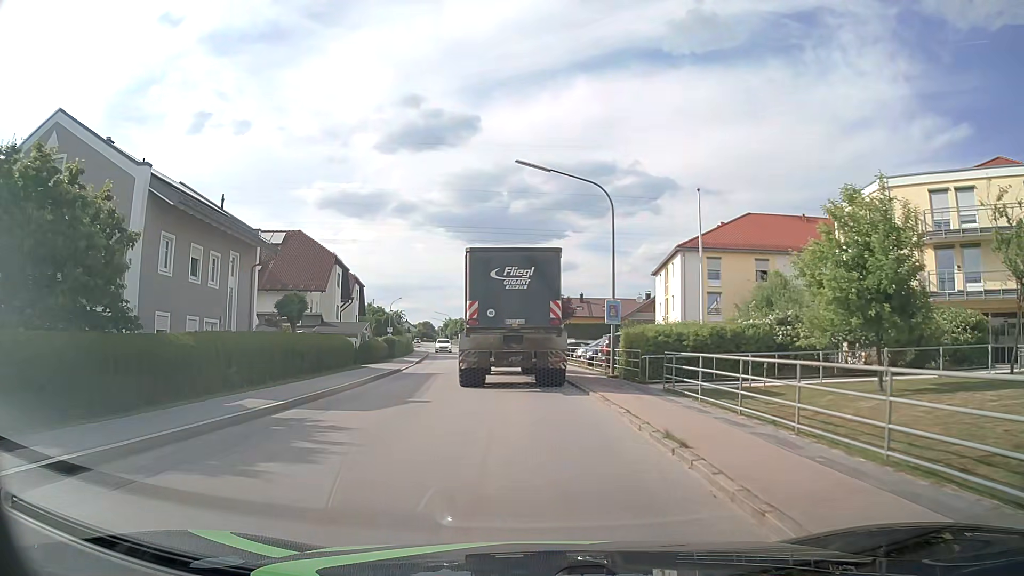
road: tertiary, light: Day
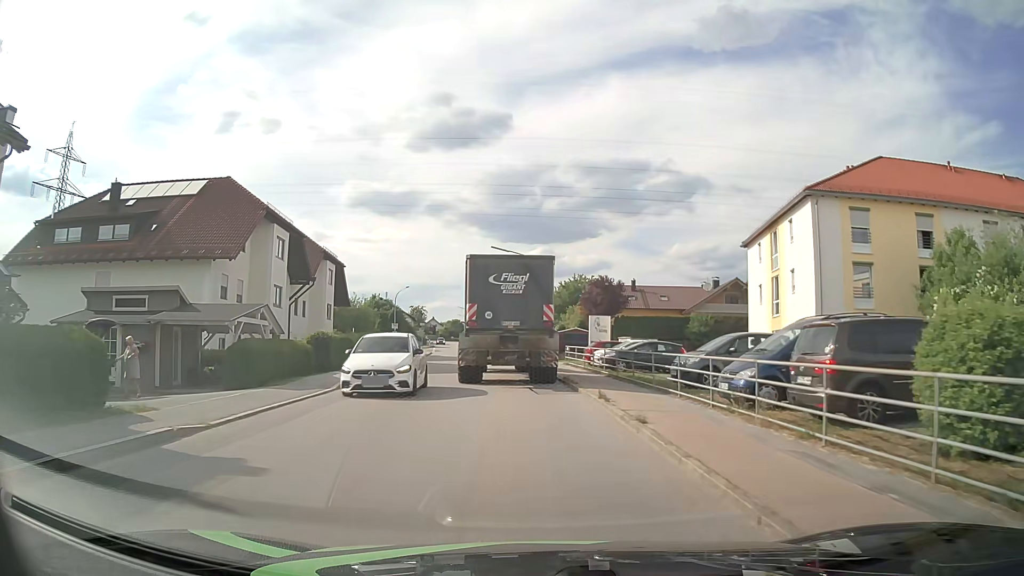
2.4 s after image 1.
(-0.6, +21.3) m; -3°
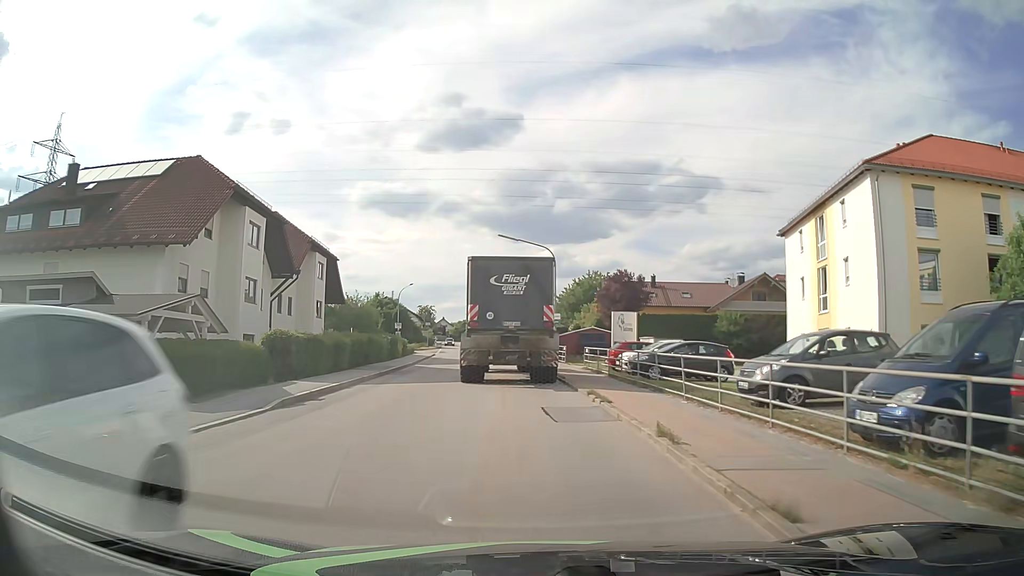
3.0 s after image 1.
(-0.1, +5.6) m; -1°
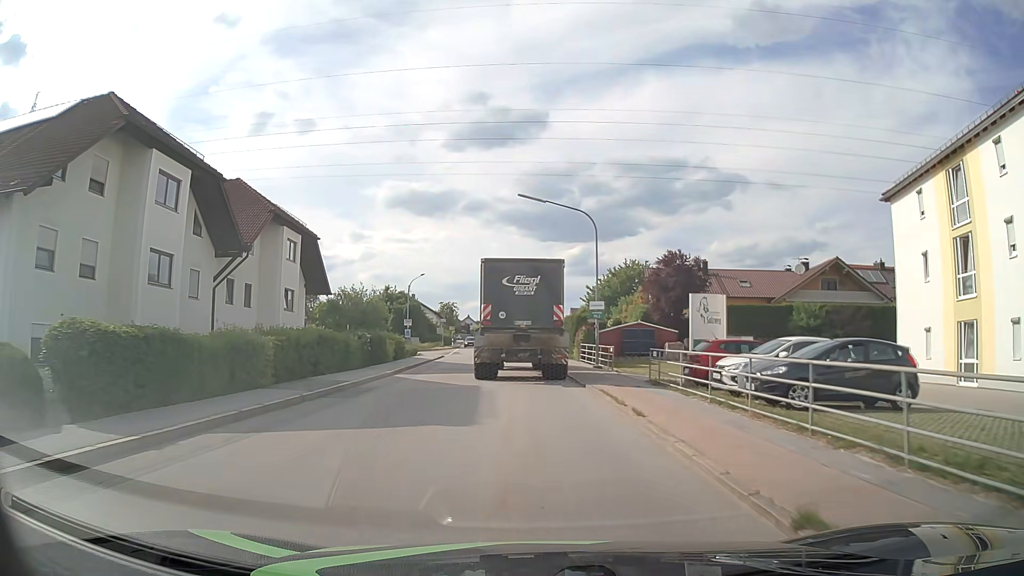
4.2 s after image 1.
(-0.2, +11.4) m; -2°
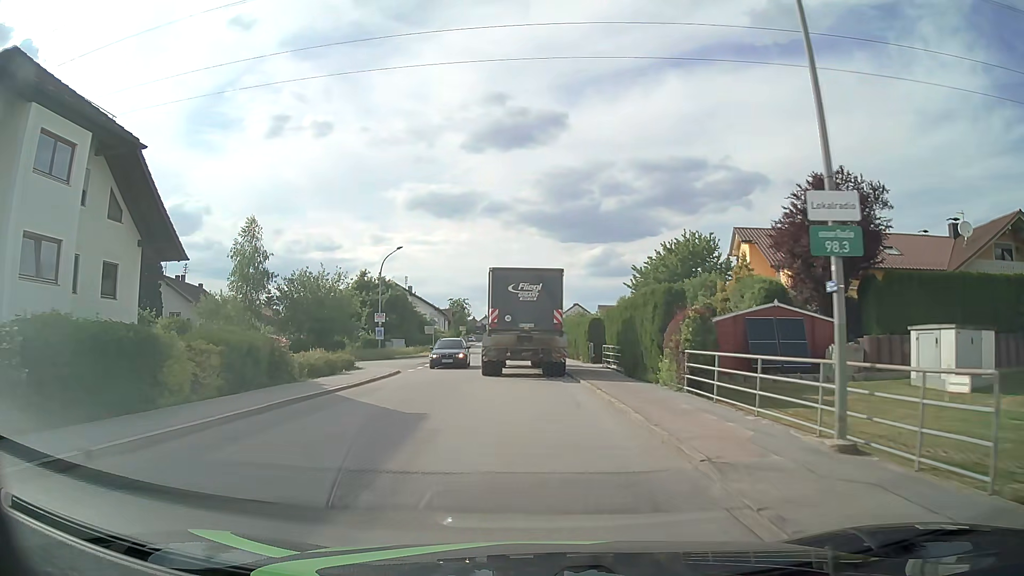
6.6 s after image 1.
(-0.5, +23.0) m; -2°
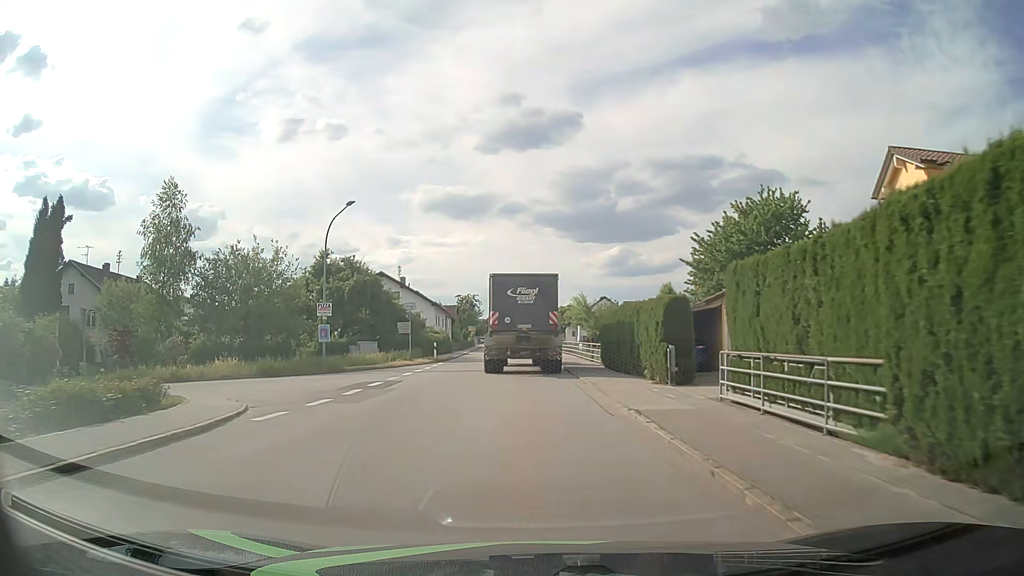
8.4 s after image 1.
(-0.3, +17.9) m; -2°
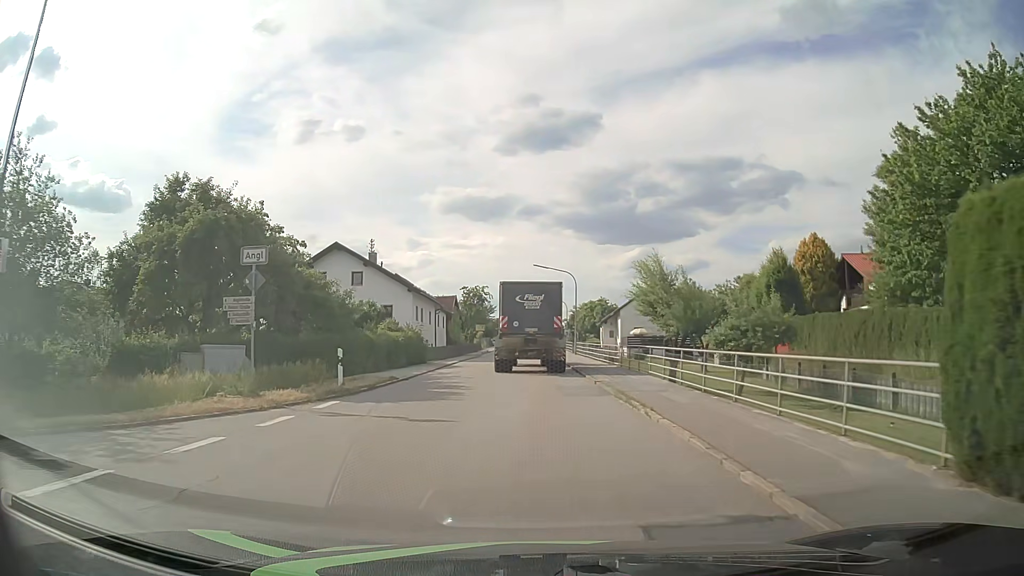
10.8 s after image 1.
(-0.5, +24.9) m; -2°
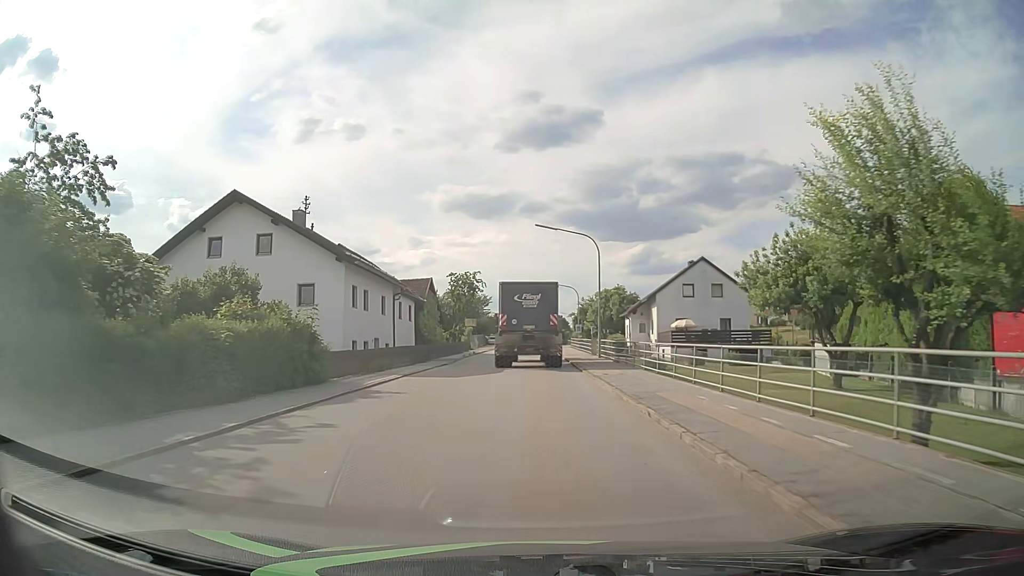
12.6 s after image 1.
(0.0, +19.3) m; 0°
(0, +10) (0, +20) (0, +30) (0, +40) (-1, +50) (-1, +60) (-1, +70) (0, +80) (0, +90) (0, +100) m
